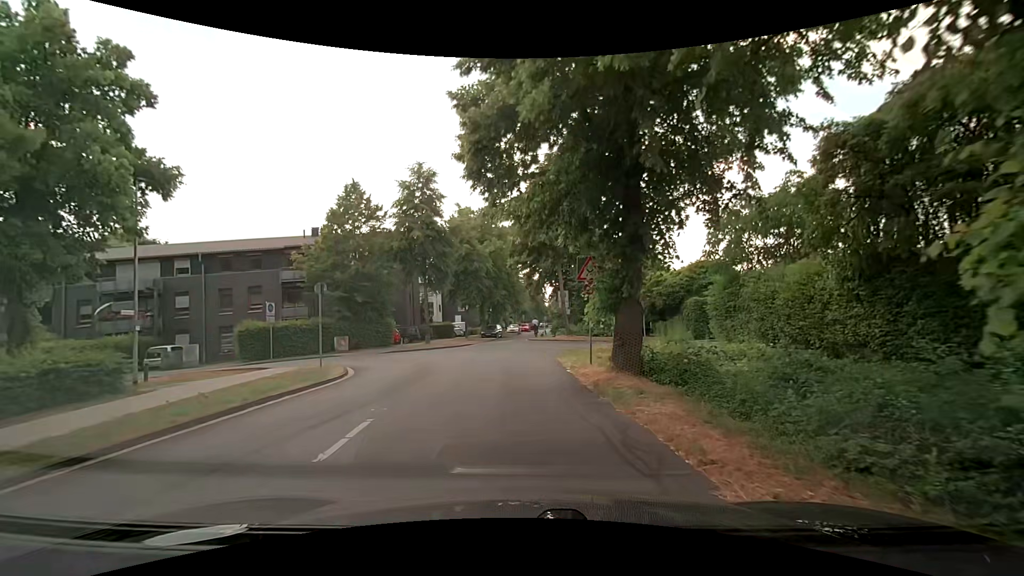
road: residential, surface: asphalt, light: Day
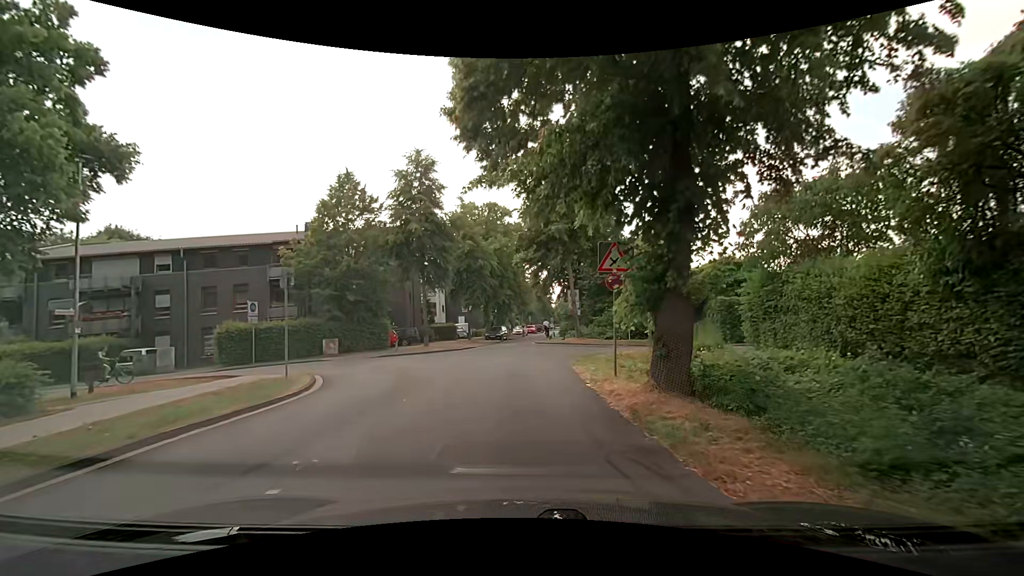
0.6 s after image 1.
(0.0, +2.9) m; 0°
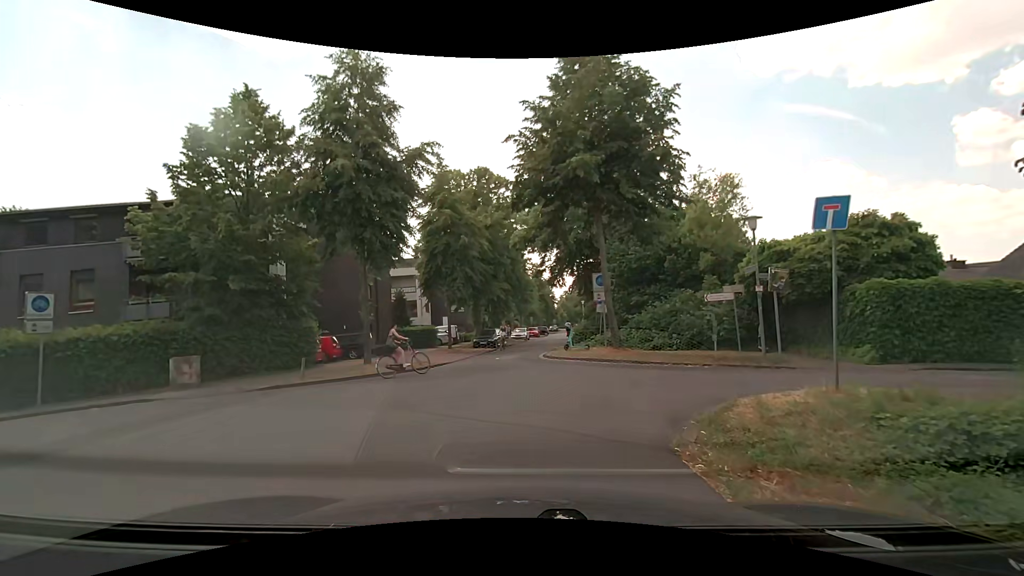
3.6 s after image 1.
(0.0, +12.4) m; 0°
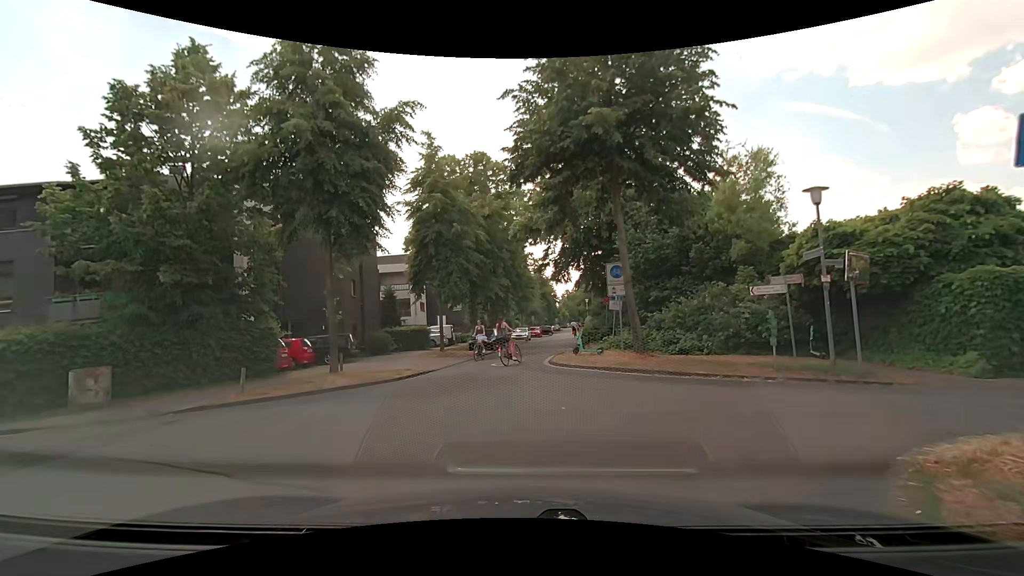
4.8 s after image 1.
(0.0, +3.6) m; 0°
